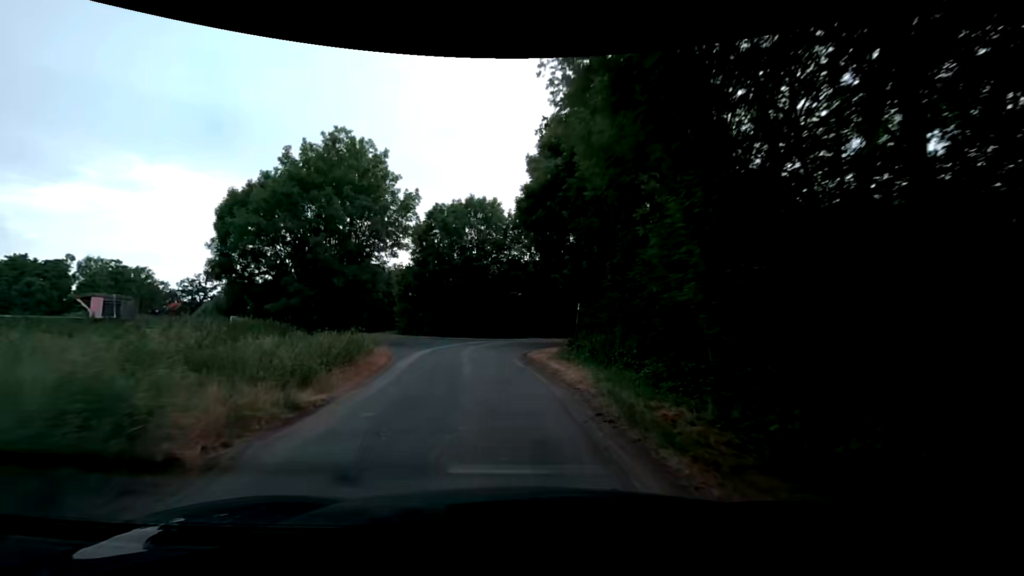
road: unclassified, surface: asphalt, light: Day
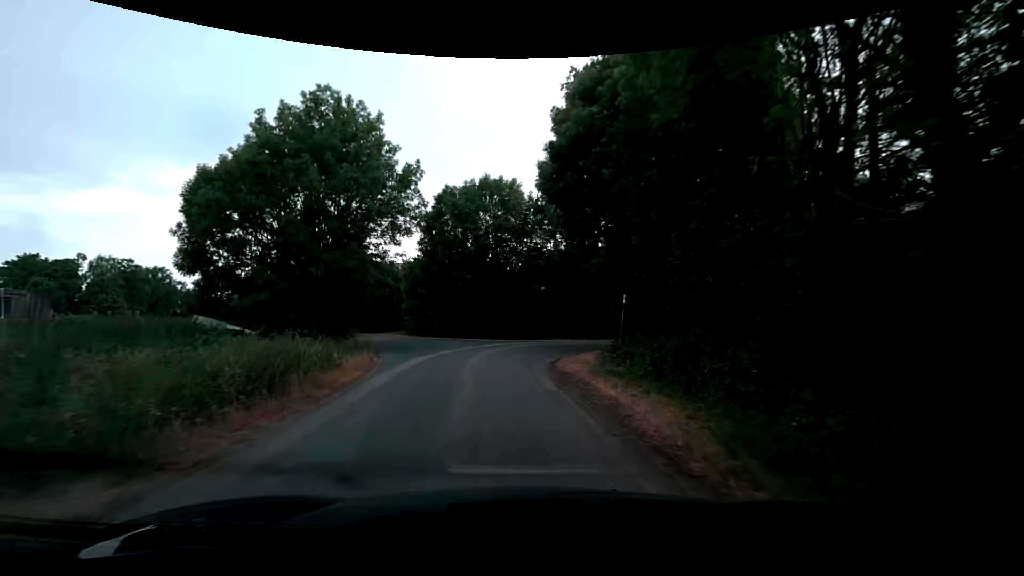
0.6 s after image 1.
(-0.2, +5.8) m; -3°
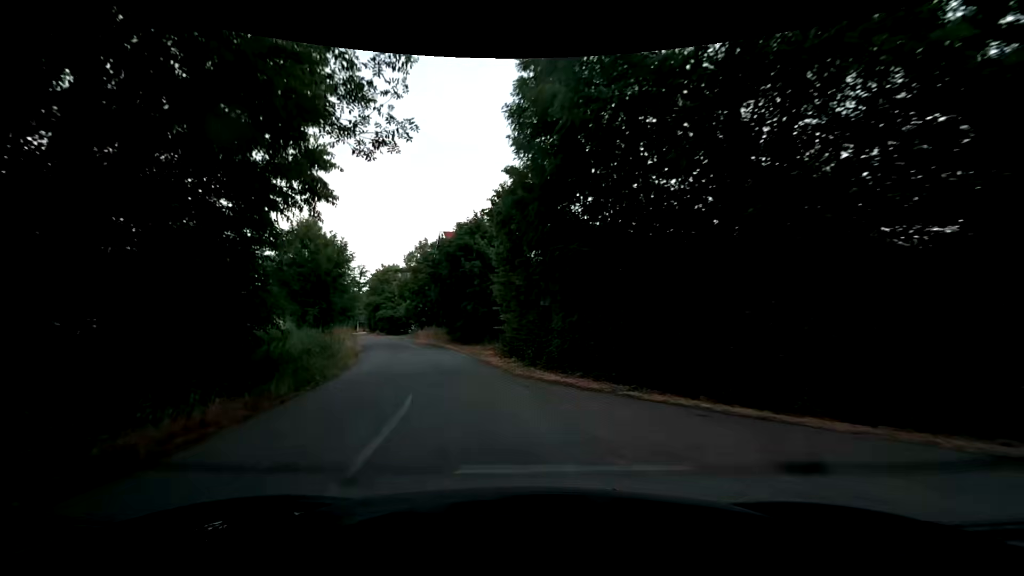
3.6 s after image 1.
(-3.1, +26.1) m; -18°
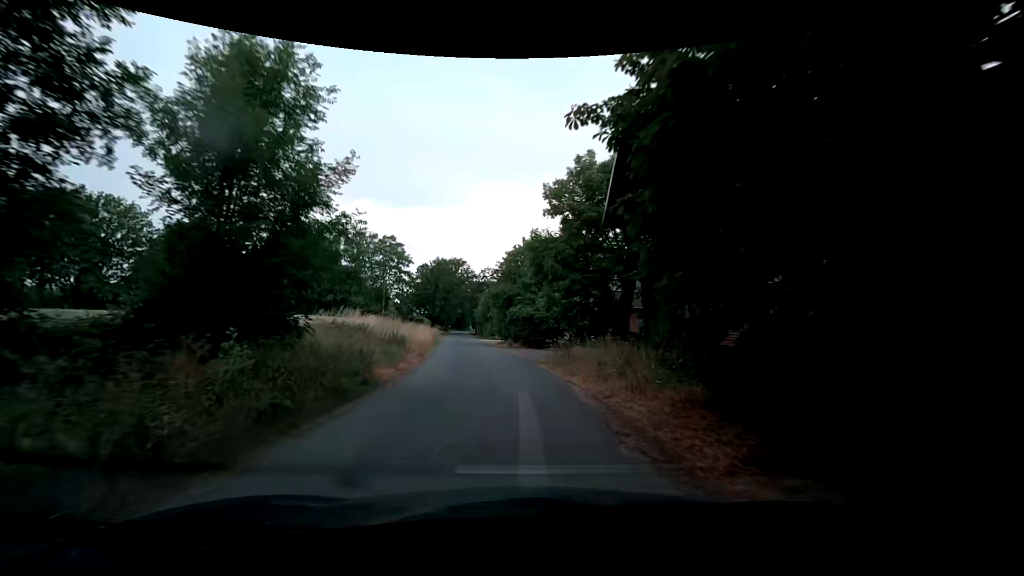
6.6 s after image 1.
(-4.7, +27.3) m; -19°
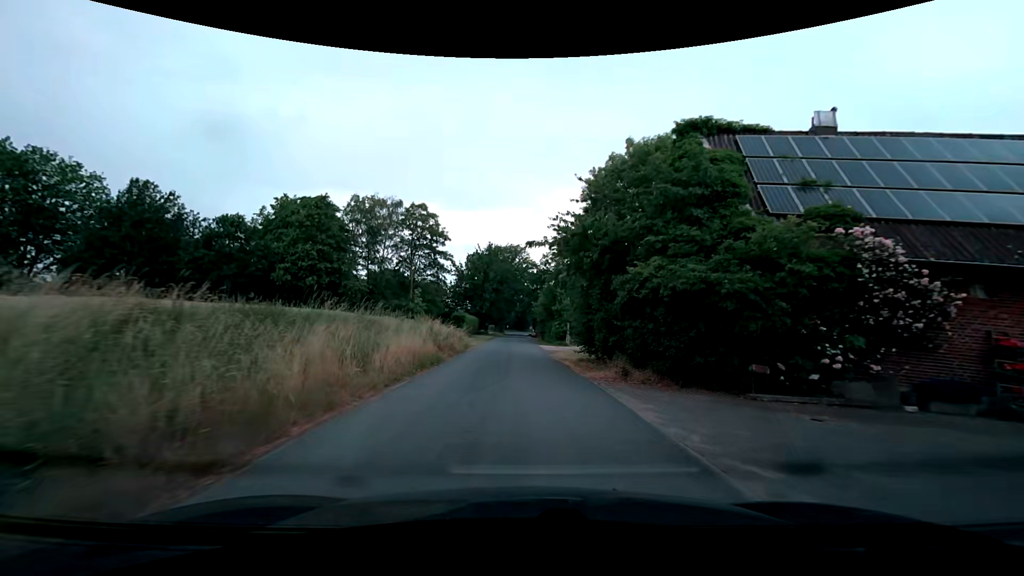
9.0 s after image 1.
(-1.3, +24.8) m; -6°
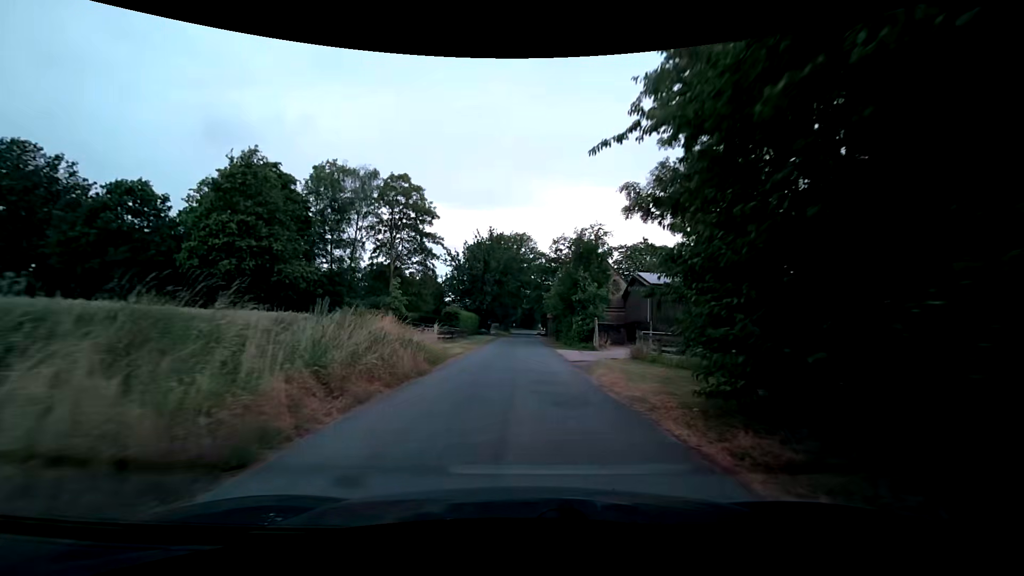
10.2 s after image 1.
(-0.3, +13.1) m; -1°
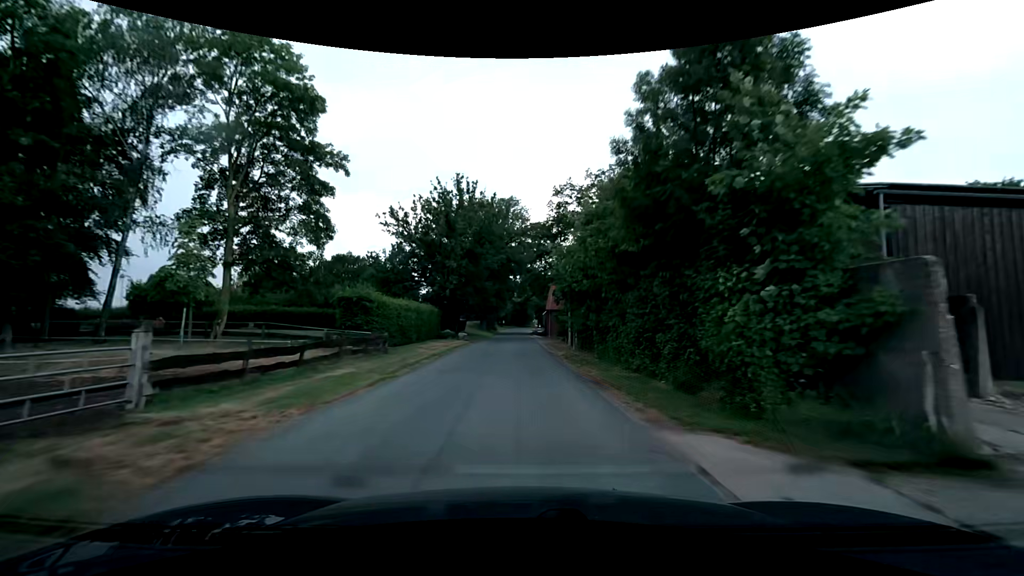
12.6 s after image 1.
(+0.3, +27.3) m; +1°
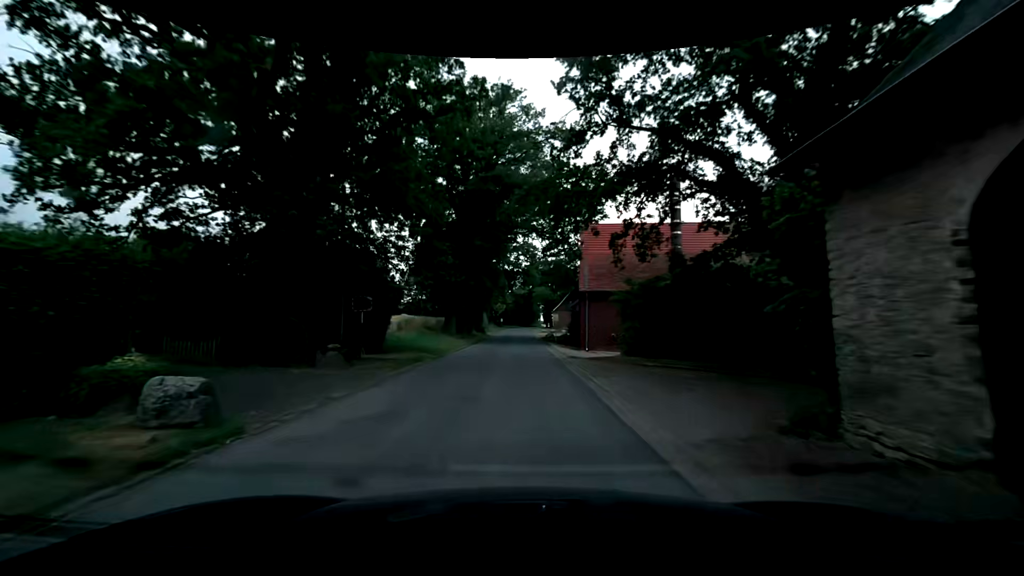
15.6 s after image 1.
(-0.5, +35.7) m; -1°
(0, +10) (0, +20) (0, +30) (0, +40) (0, +50) (0, +60) (0, +70) (0, +80) (0, +90) (0, +100) m
